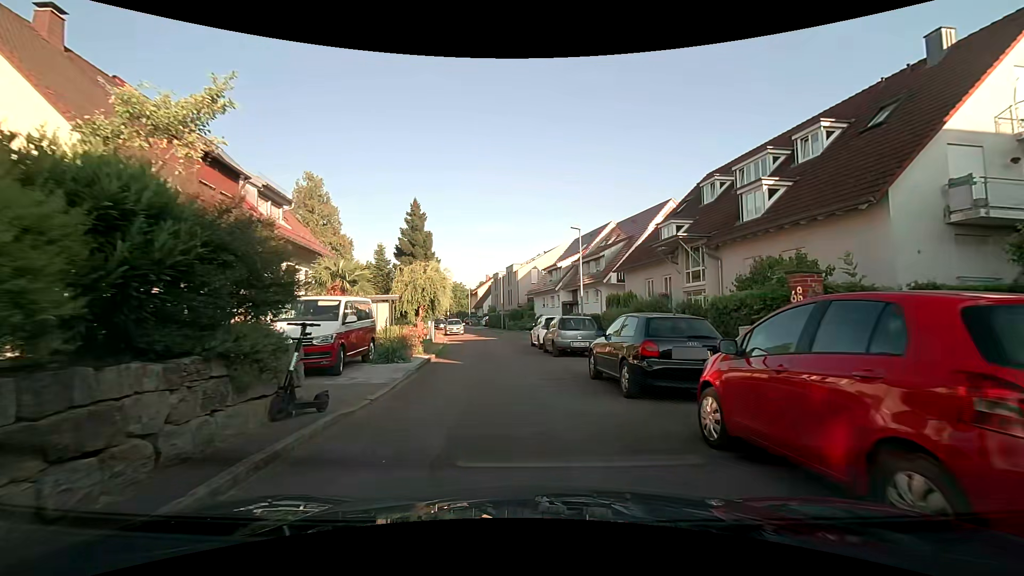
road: residential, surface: asphalt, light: Day
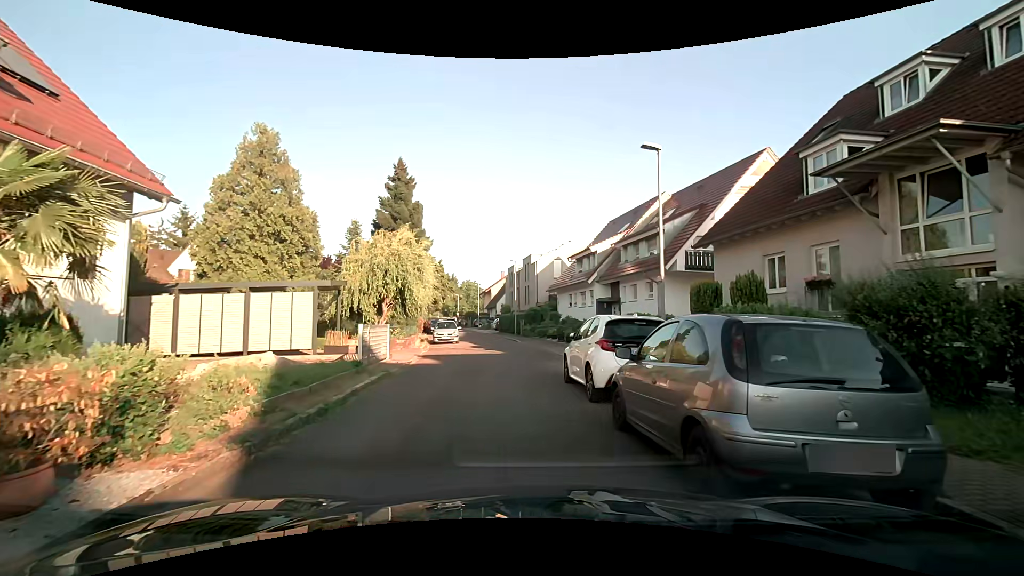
(-0.2, +13.2) m; -2°
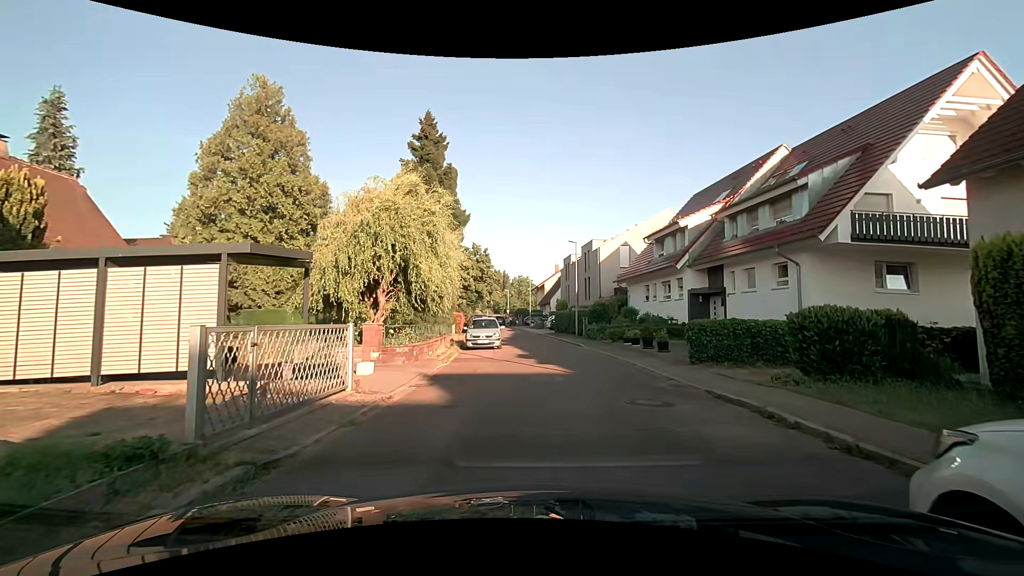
(-0.5, +8.8) m; -4°
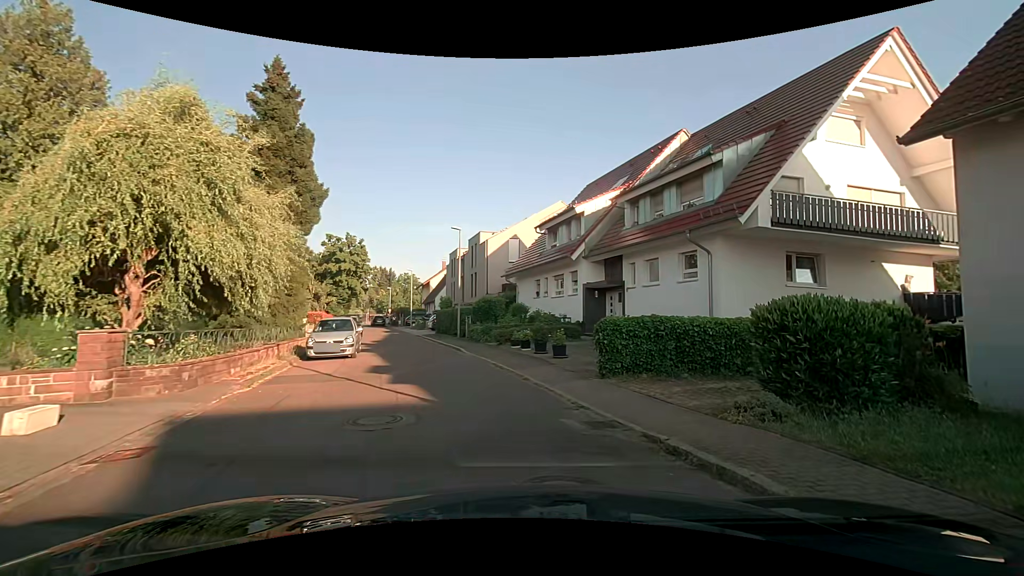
(+0.3, +4.6) m; +11°
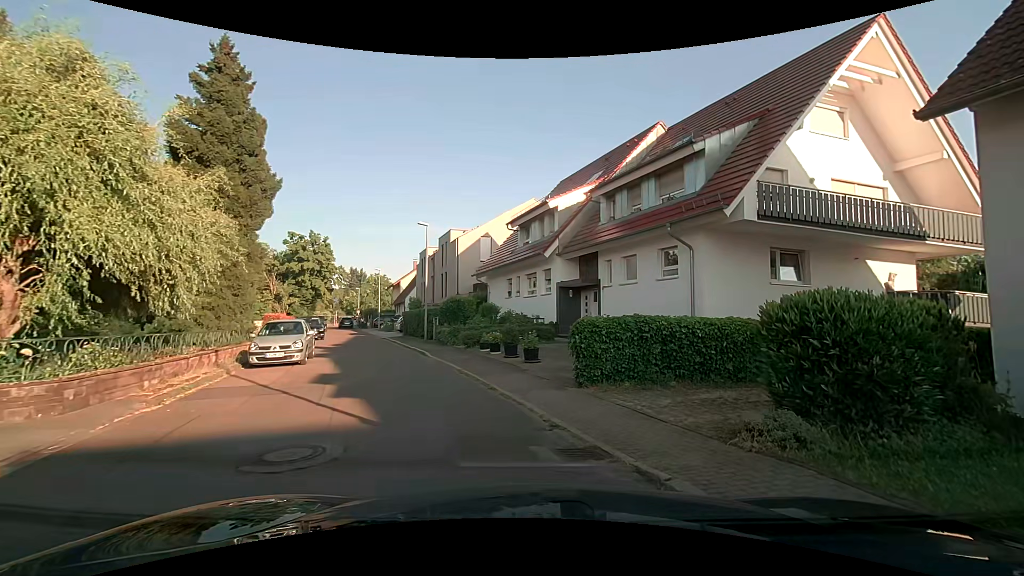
(+0.1, +1.4) m; +4°
